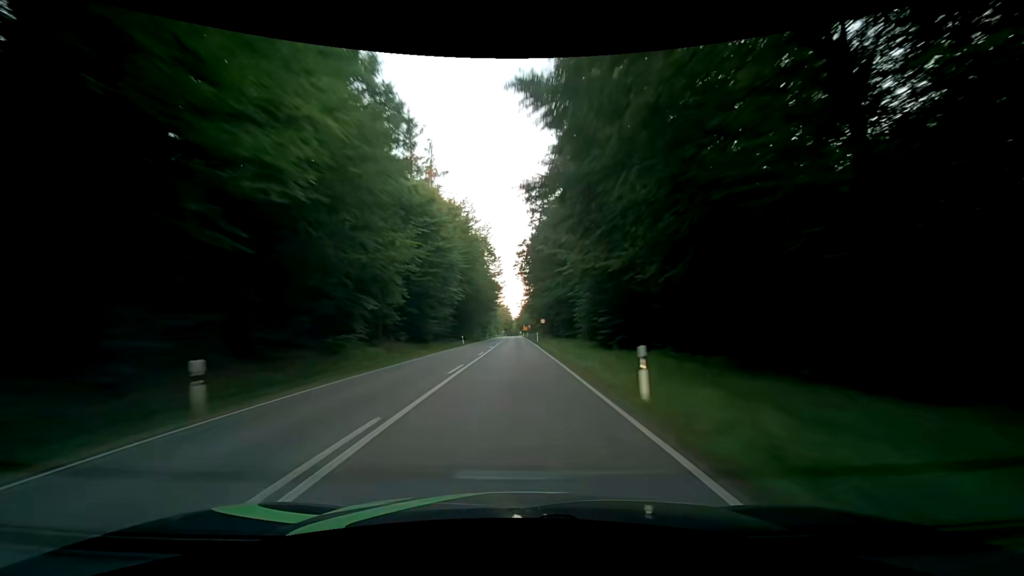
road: secondary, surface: asphalt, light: Day
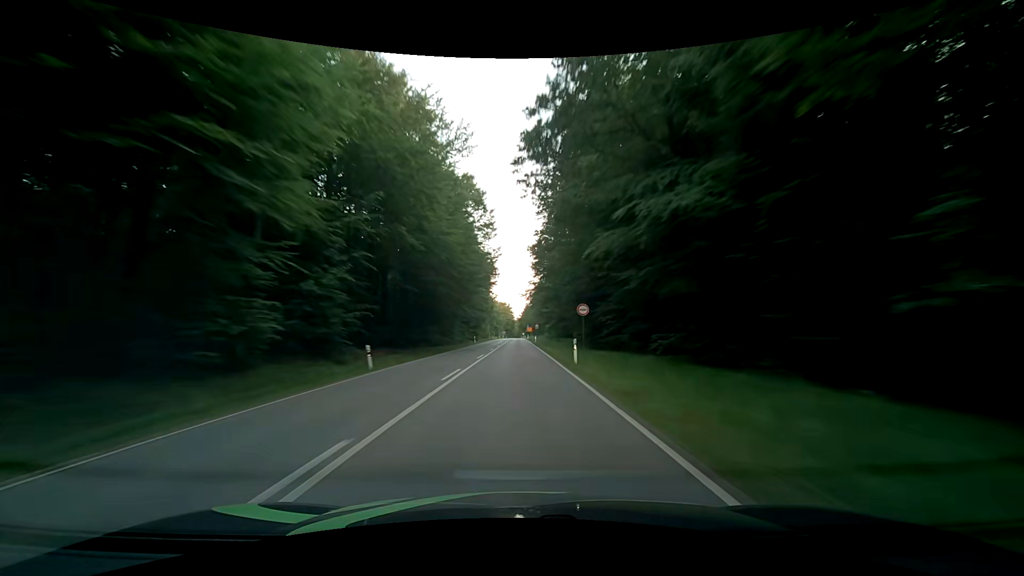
(-0.1, +37.5) m; 0°
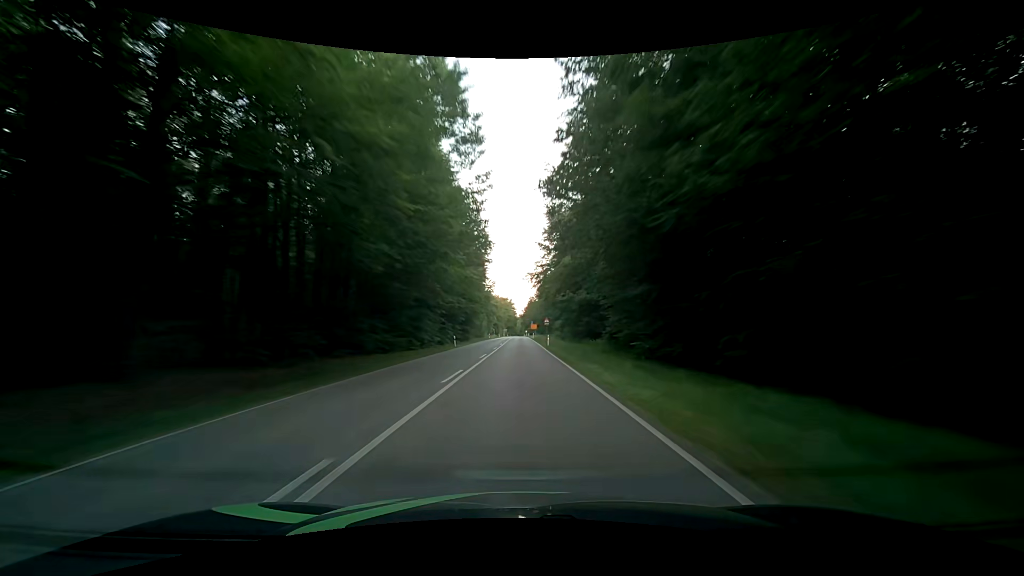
(-0.1, +25.0) m; -1°
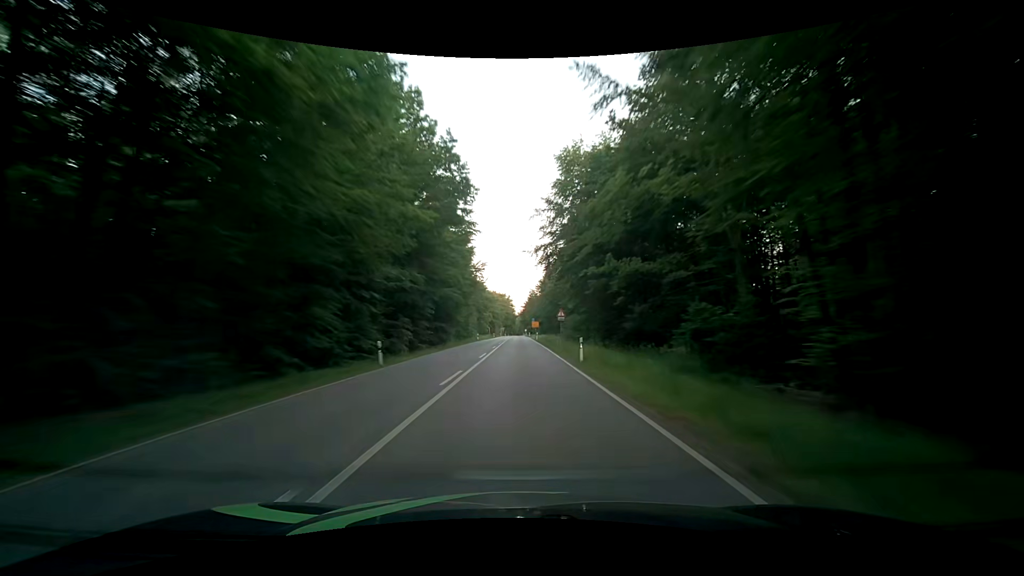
(+0.2, +25.0) m; +1°
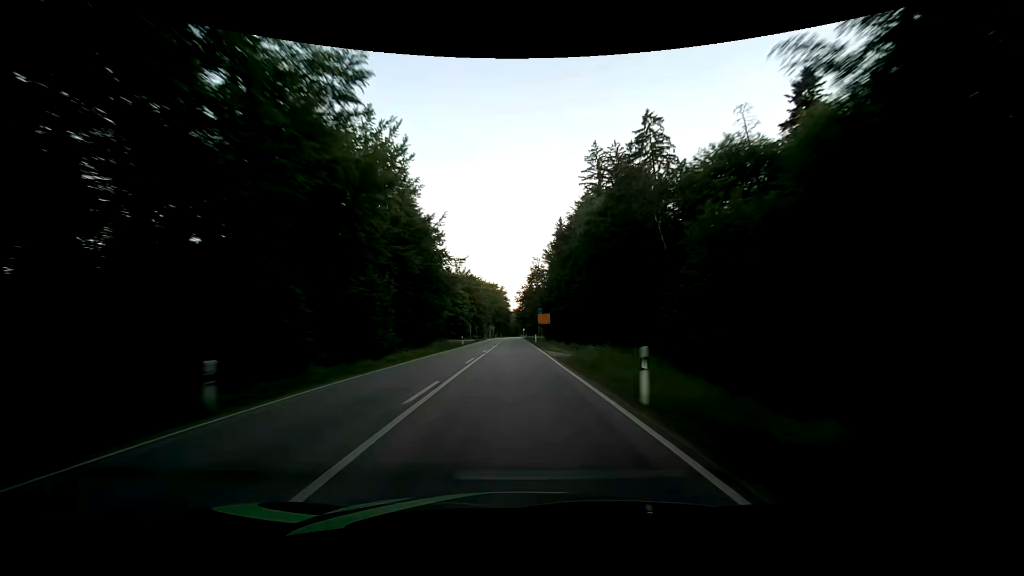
(0.0, +62.7) m; 0°
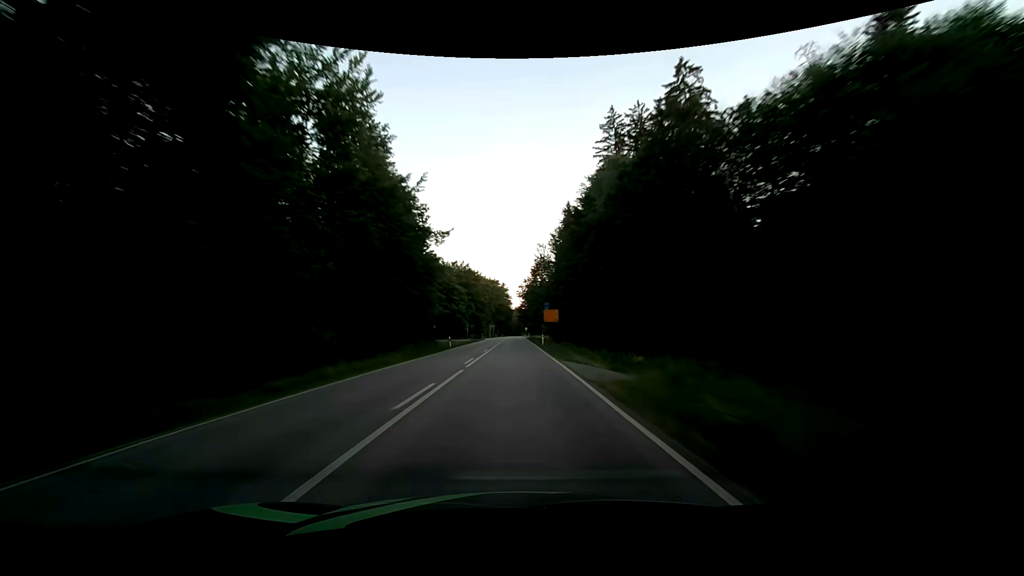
(0.0, +12.6) m; 0°
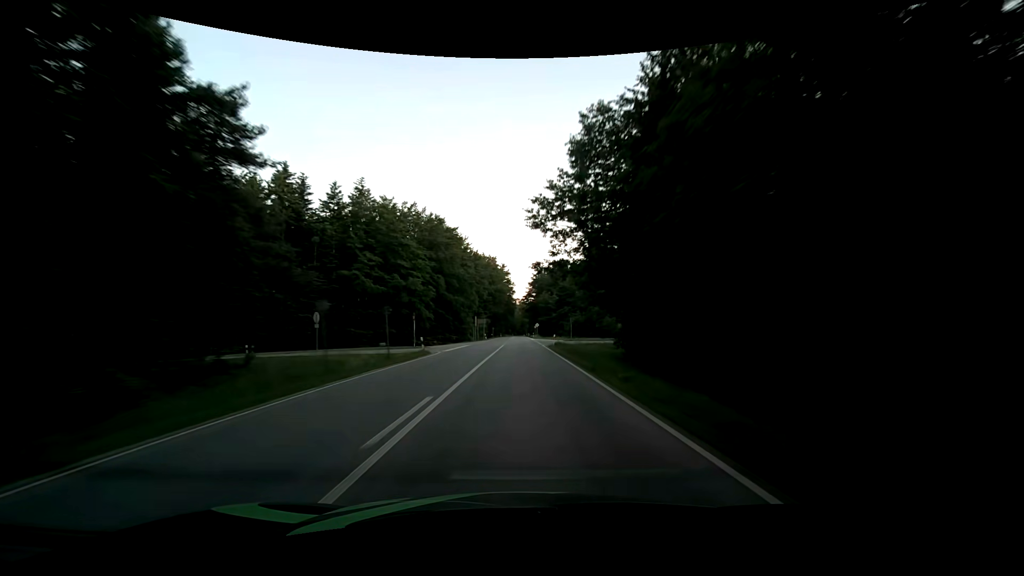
(-0.8, +62.8) m; 0°
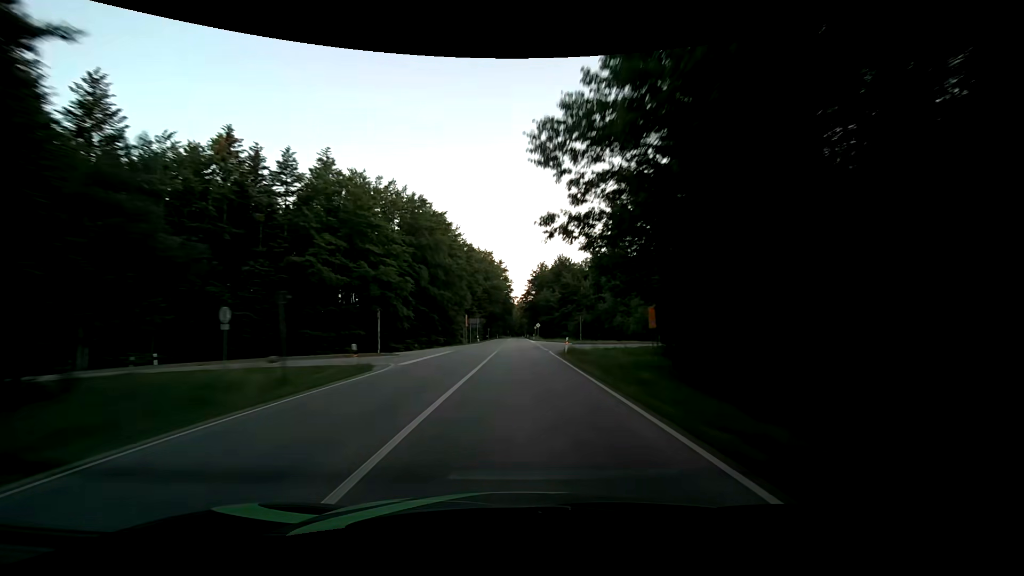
(0.0, +12.6) m; 0°
(0, +10) (0, +20) (0, +30) (0, +40) (0, +50) (0, +60) (0, +70) (0, +80) (0, +90) (0, +100) m
